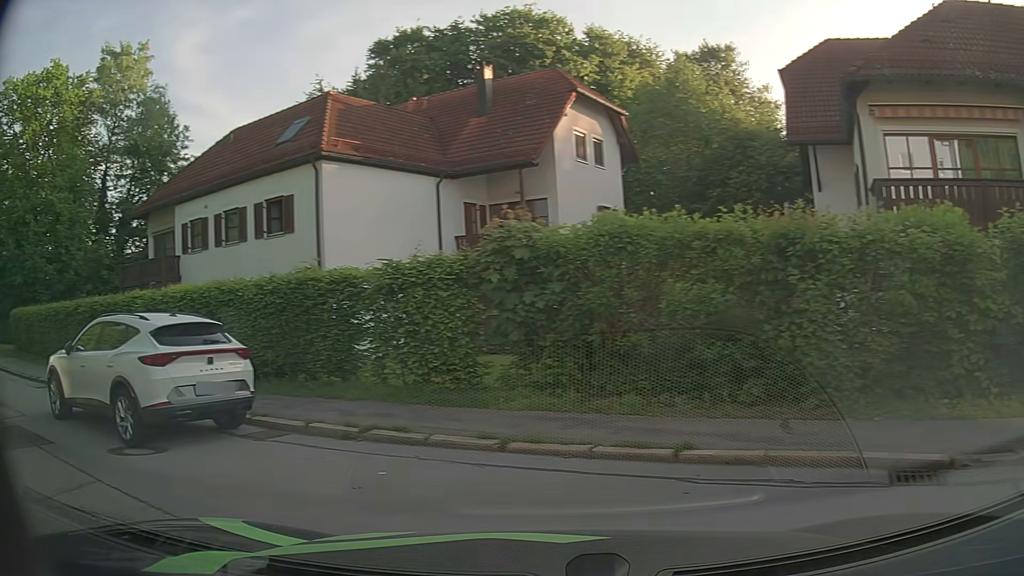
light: Day
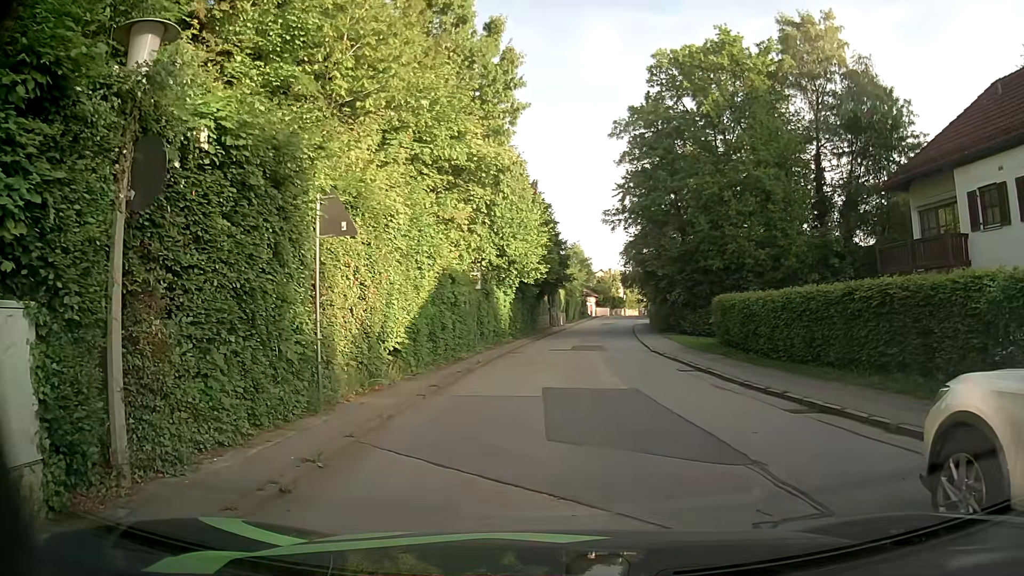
(-4.4, +5.3) m; -60°
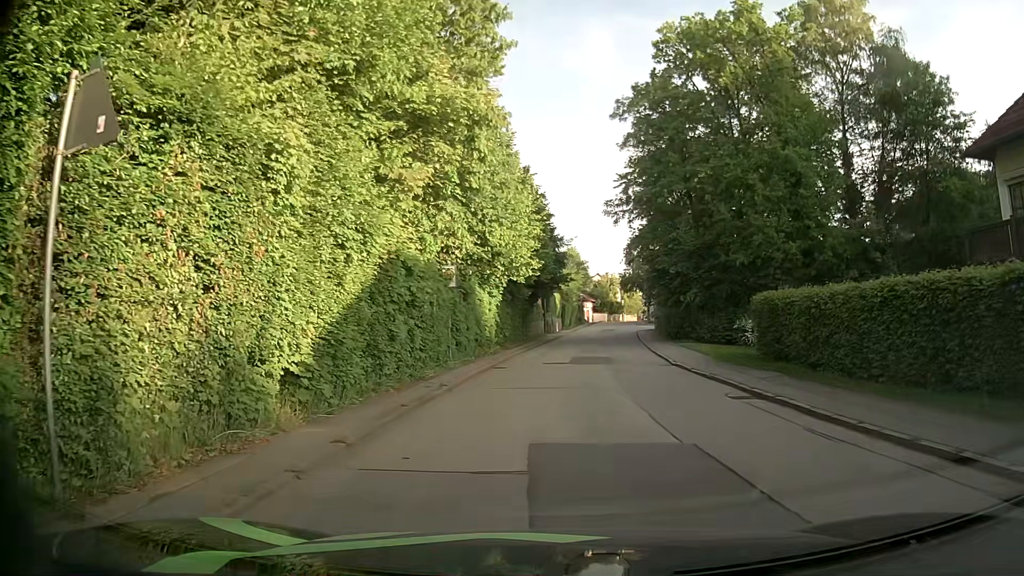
(0.0, +6.0) m; -2°
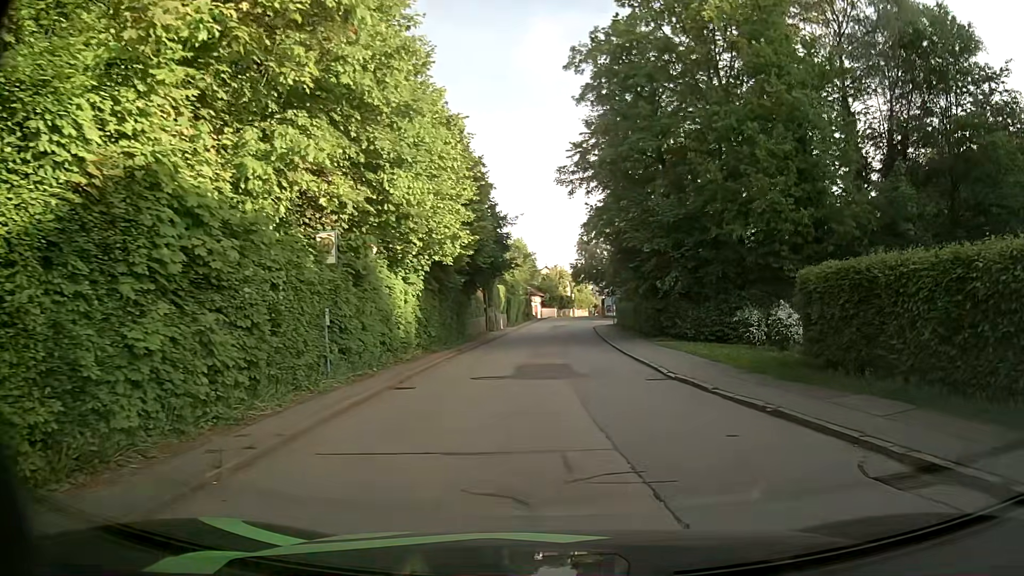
(+0.4, +7.9) m; +6°
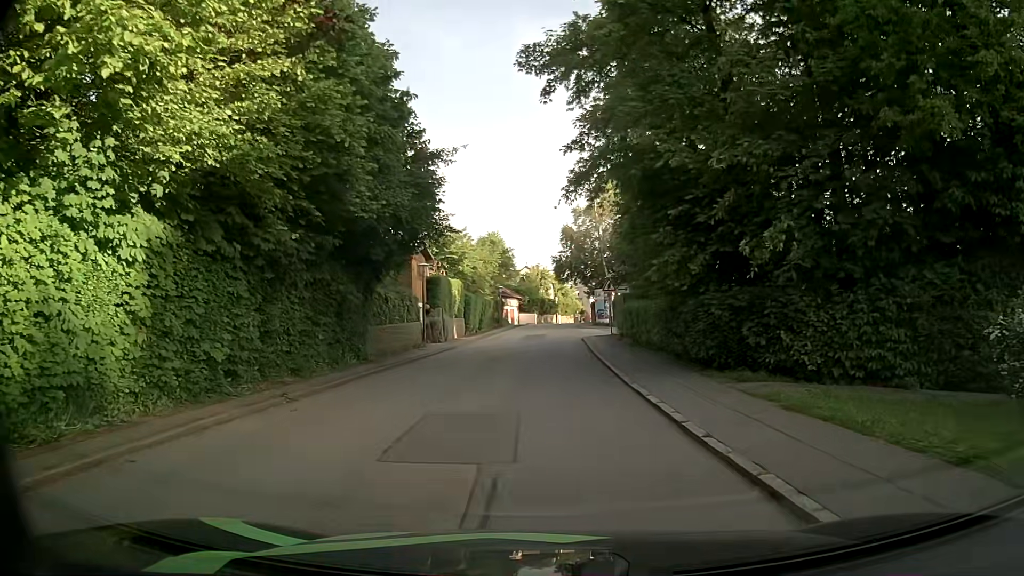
(+1.0, +15.9) m; +1°
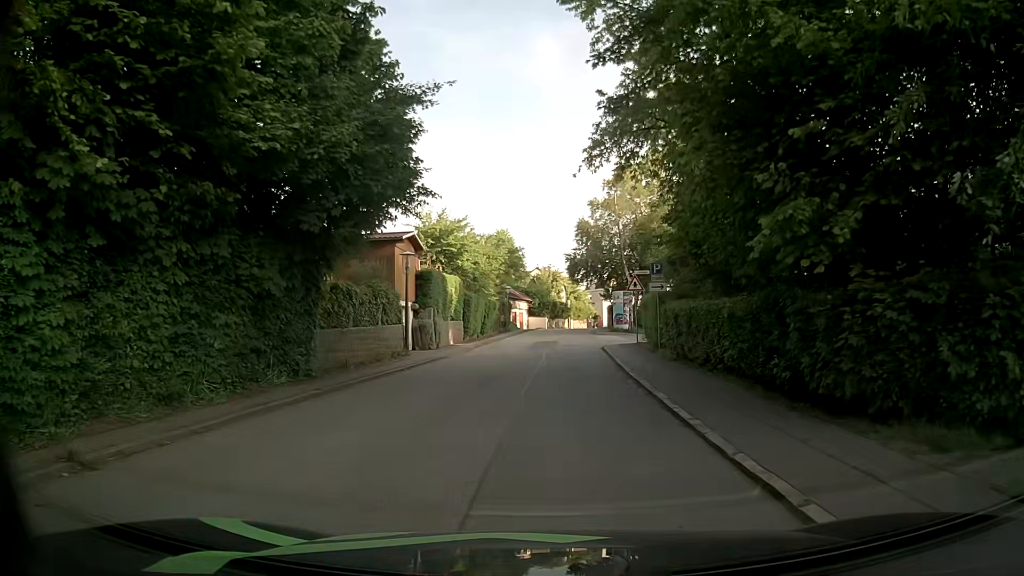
(0.0, +6.3) m; 0°
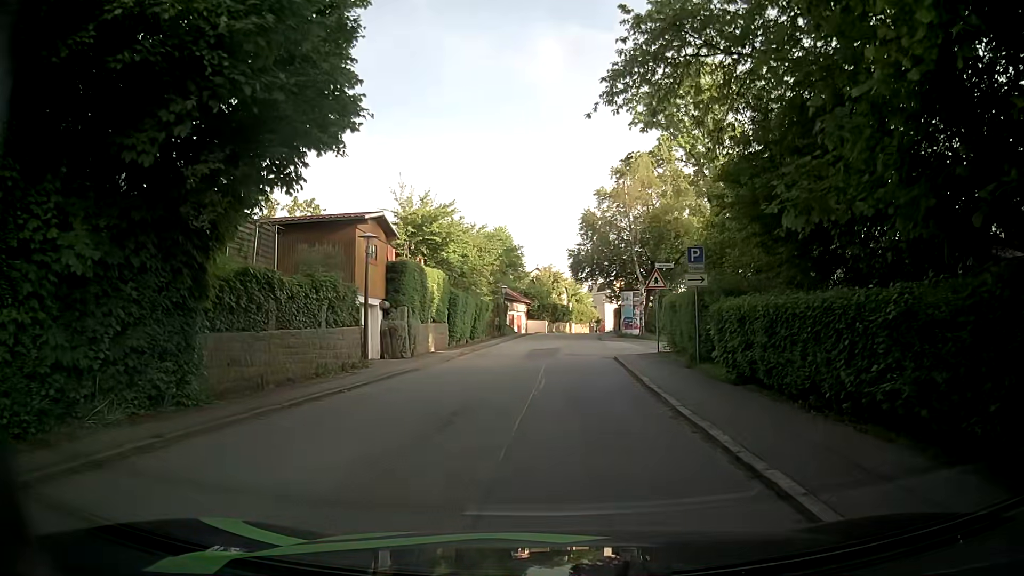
(0.0, +5.8) m; -3°
